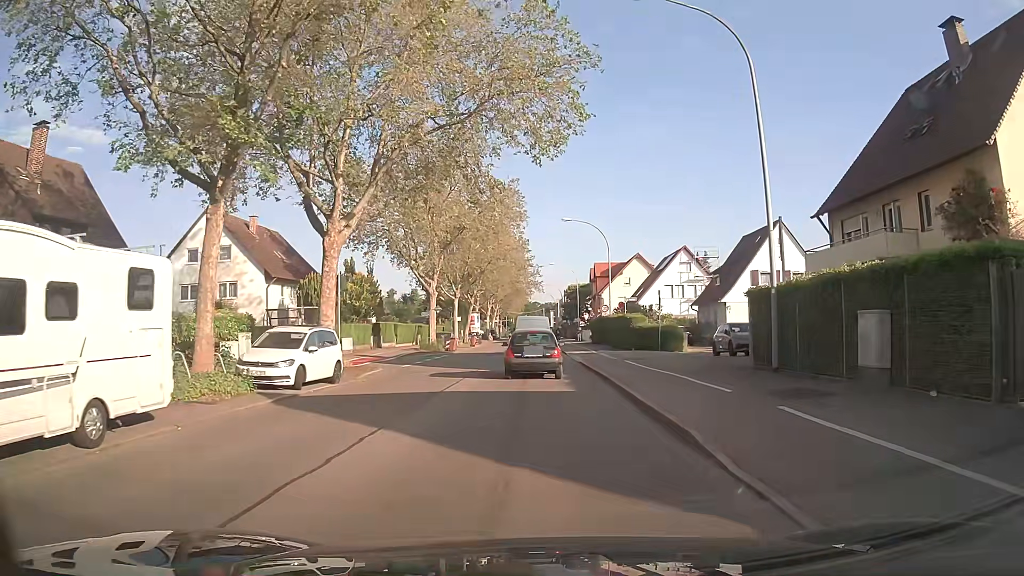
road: secondary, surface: asphalt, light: Day
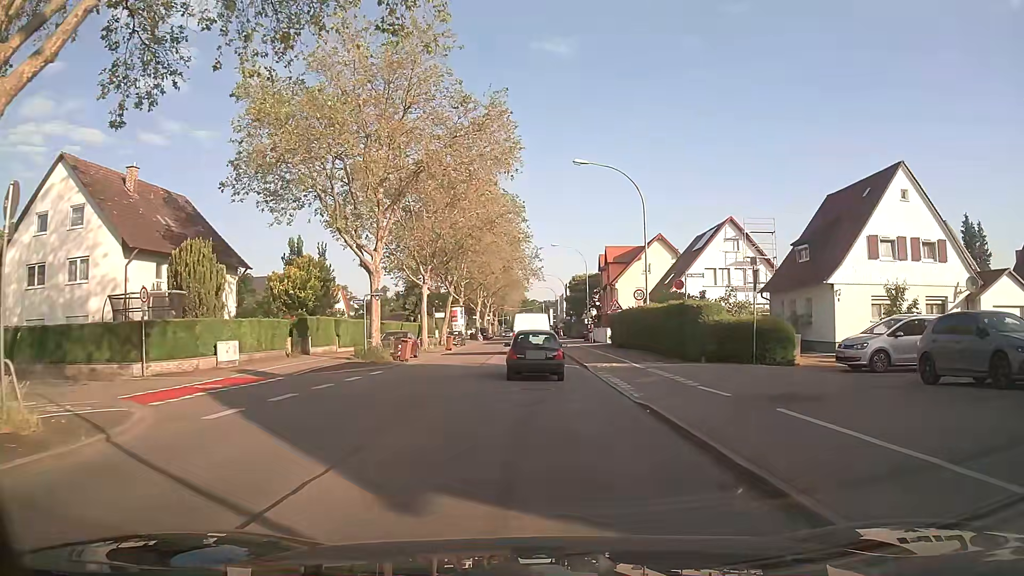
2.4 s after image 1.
(+0.1, +17.6) m; +1°
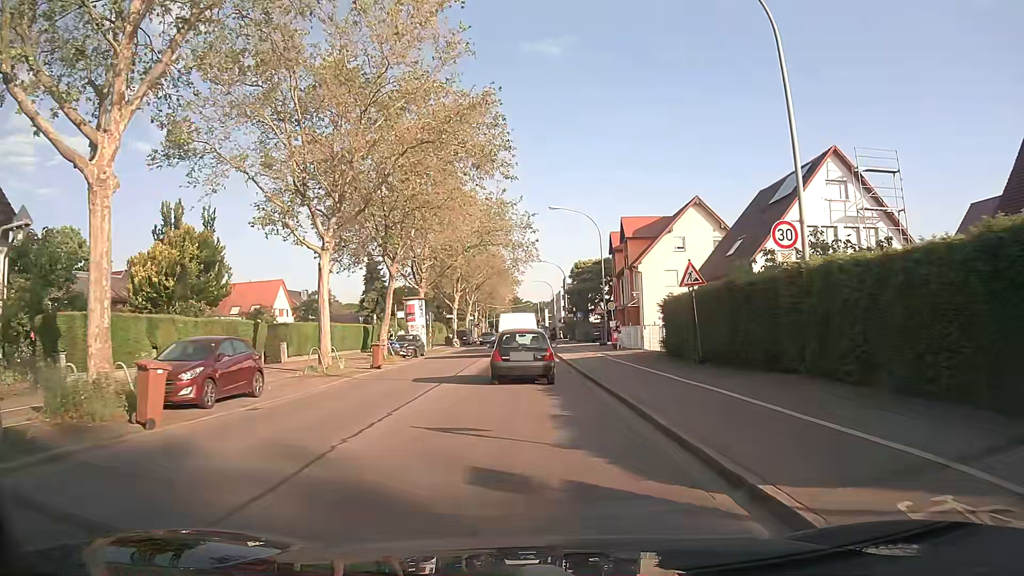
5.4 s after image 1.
(0.0, +21.4) m; +1°
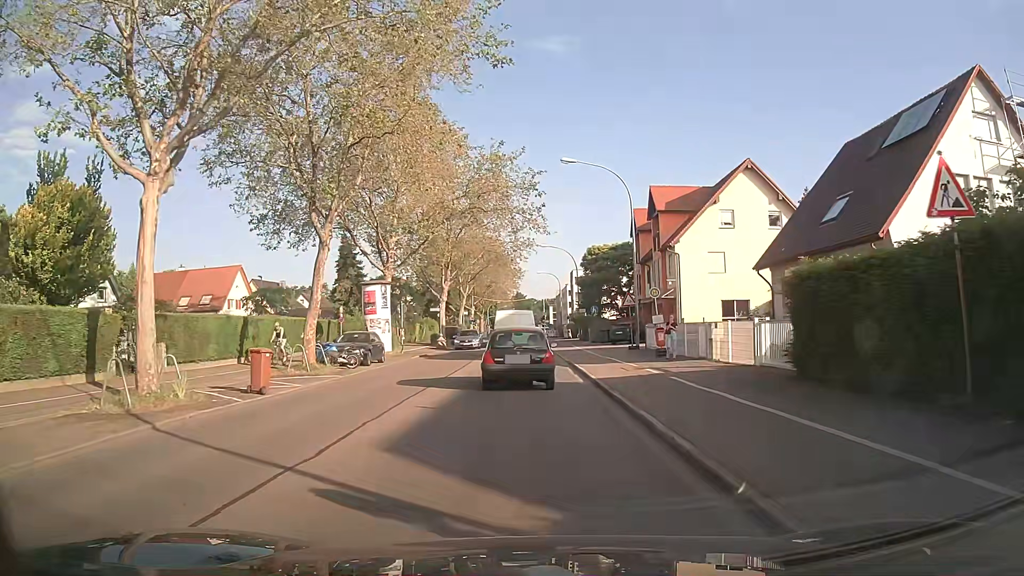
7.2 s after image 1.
(-0.1, +12.8) m; -1°
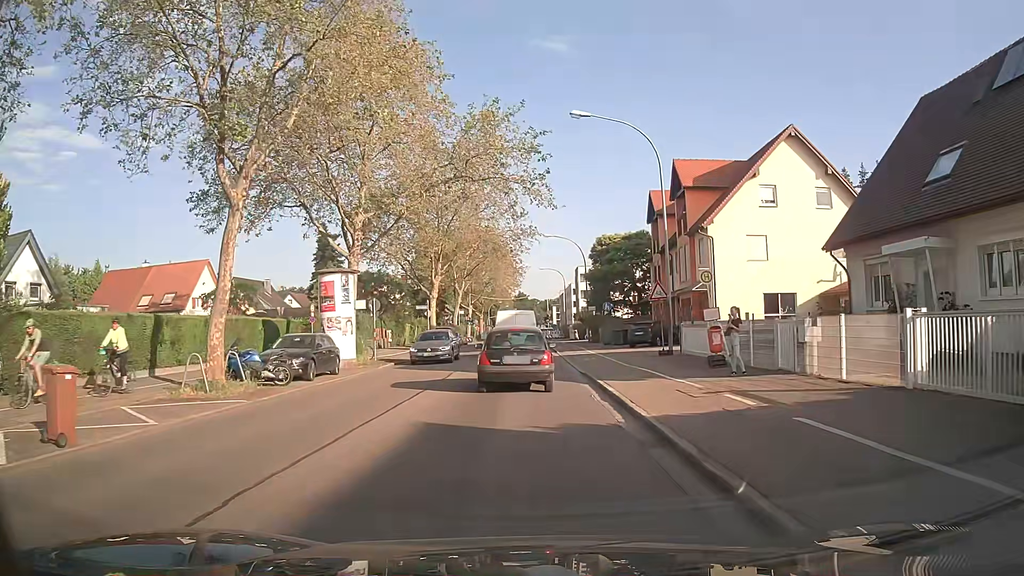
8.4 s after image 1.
(0.0, +7.6) m; 0°
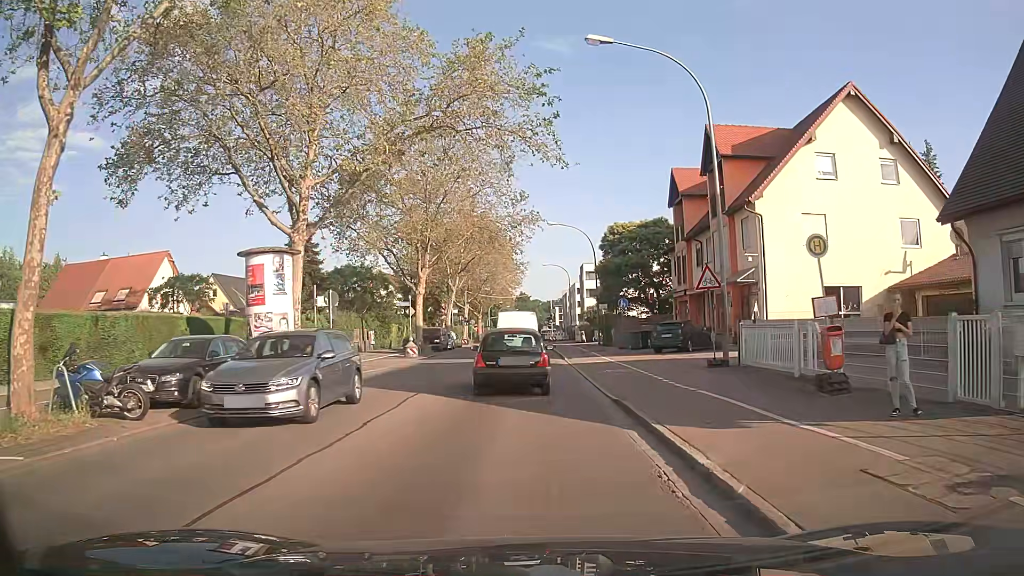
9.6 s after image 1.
(0.0, +7.5) m; -1°
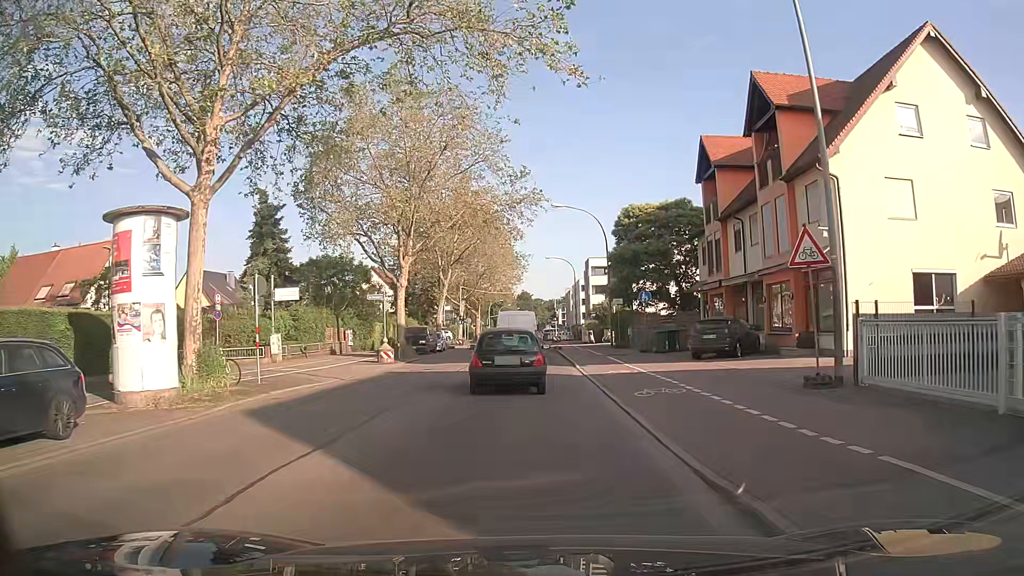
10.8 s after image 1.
(+0.1, +7.3) m; +1°
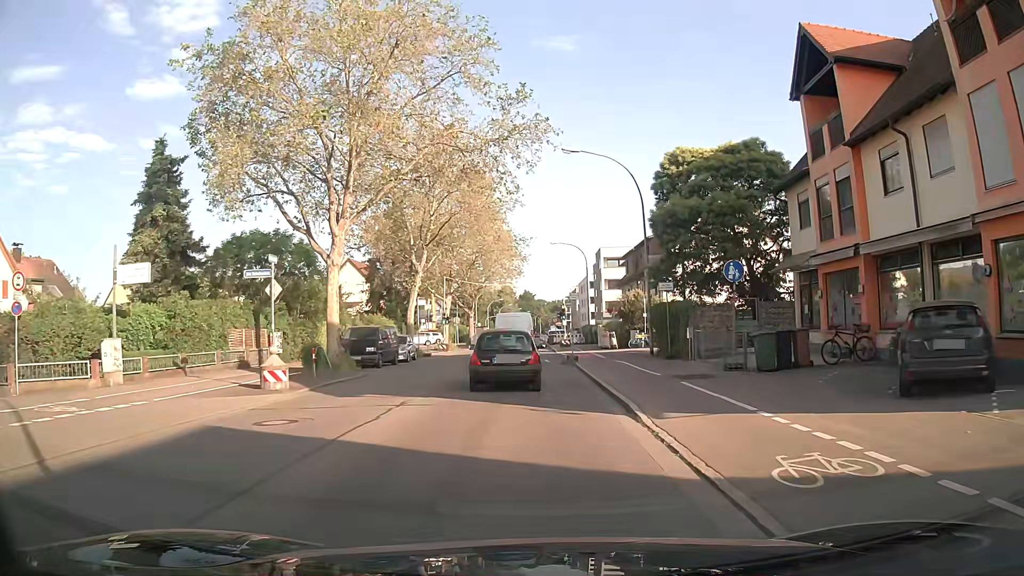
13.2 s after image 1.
(-0.2, +14.5) m; -1°
(0, +10) (0, +20) (-1, +30) (-1, +40) (-1, +50) (-1, +60) (-1, +70) (-1, +80) (-1, +90) (-2, +100) m
